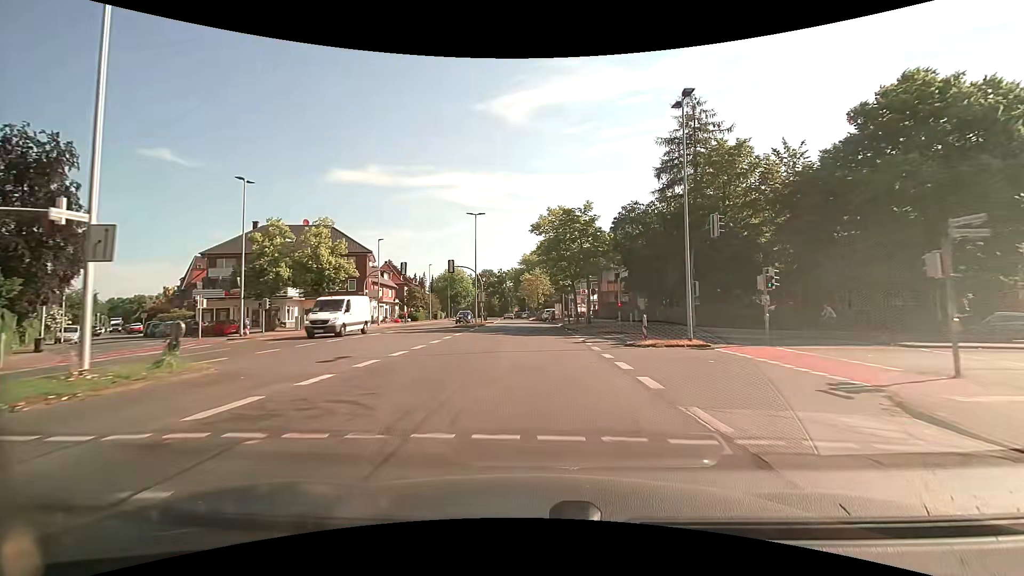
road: tertiary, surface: asphalt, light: Day
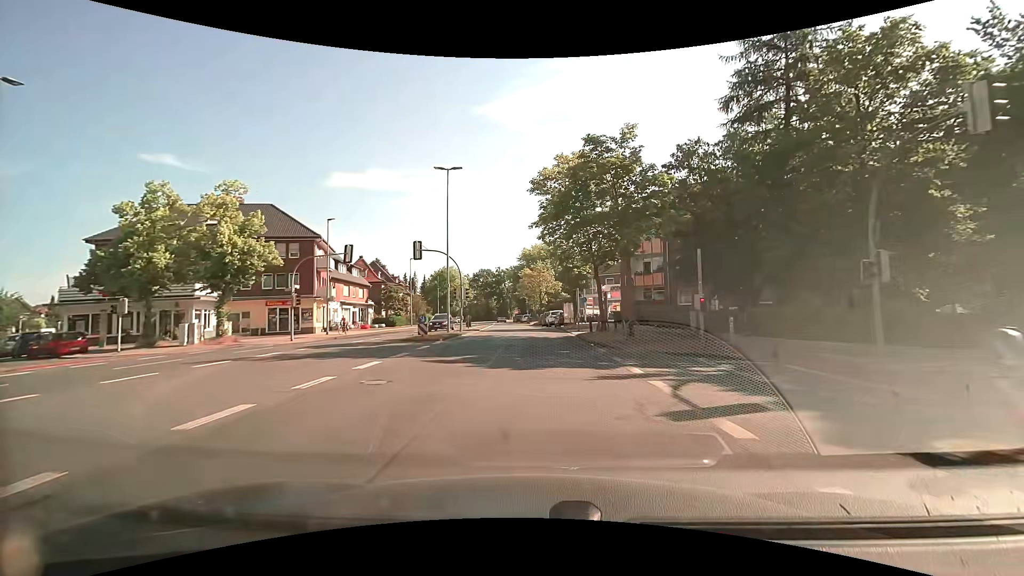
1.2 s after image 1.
(-0.1, +15.4) m; 0°
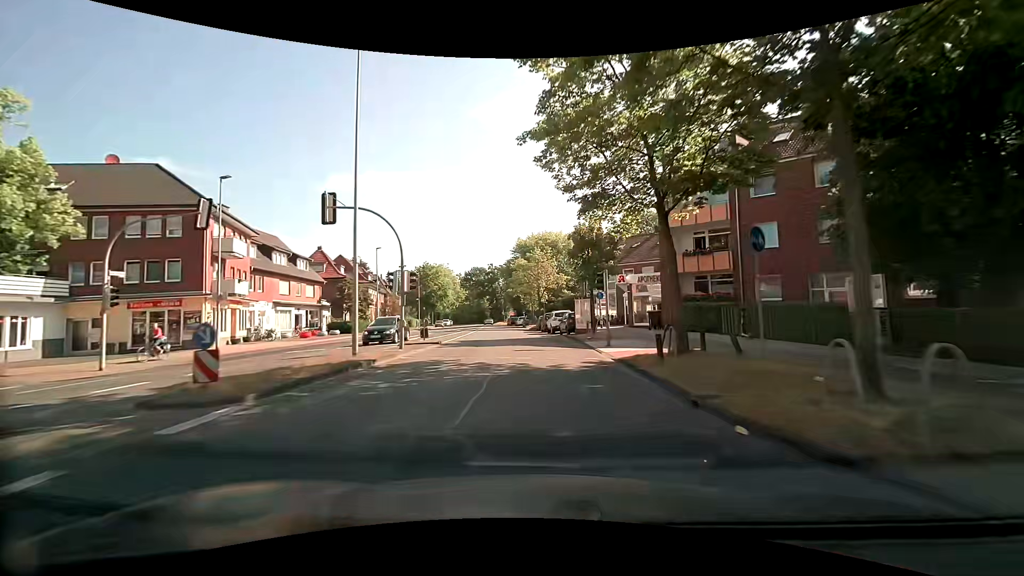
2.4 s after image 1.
(0.0, +15.3) m; 0°
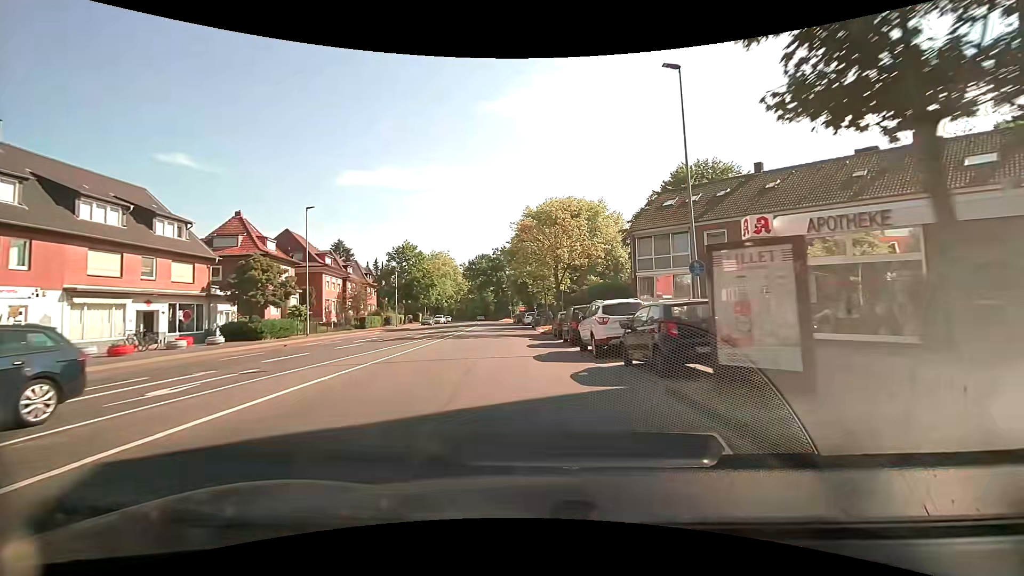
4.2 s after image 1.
(0.0, +22.1) m; -1°
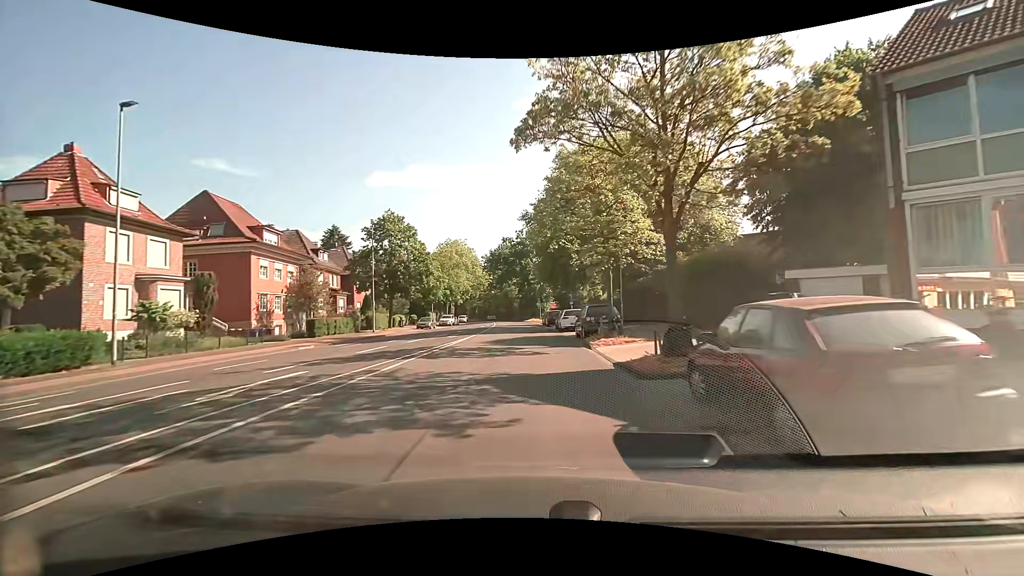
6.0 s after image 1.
(-0.6, +21.7) m; -3°
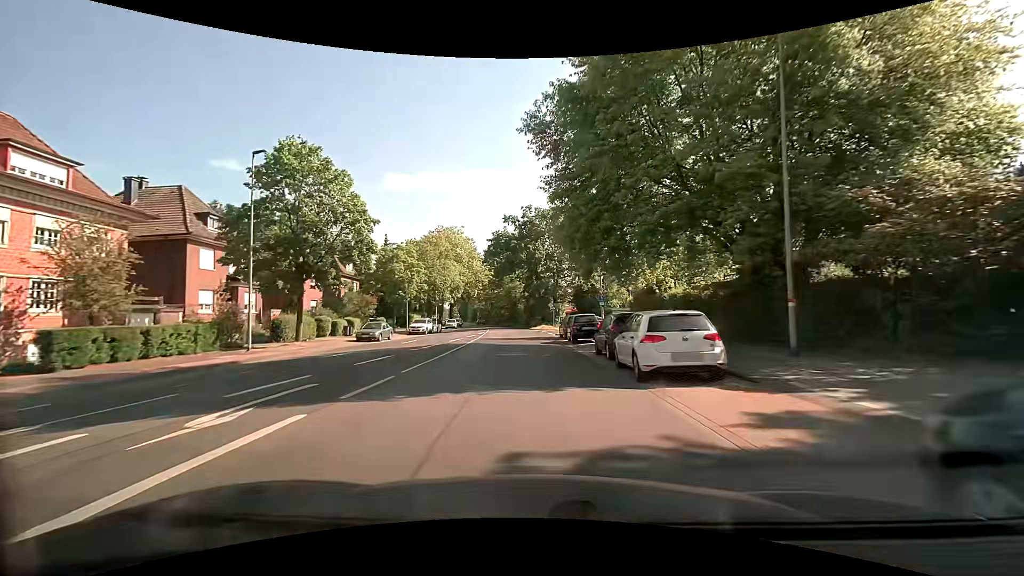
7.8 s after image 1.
(-0.3, +22.2) m; -1°
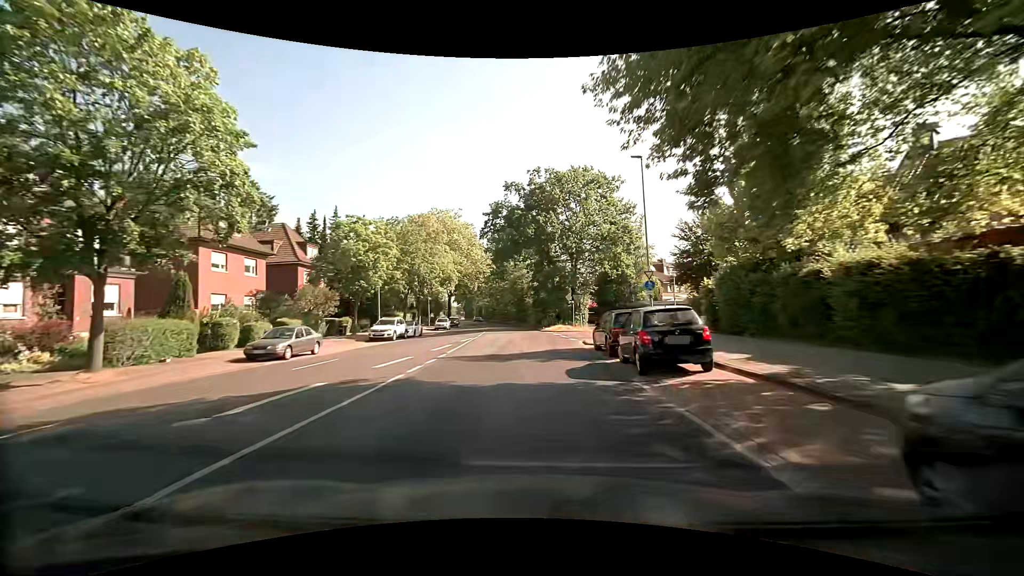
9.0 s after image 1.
(-0.2, +15.0) m; -2°
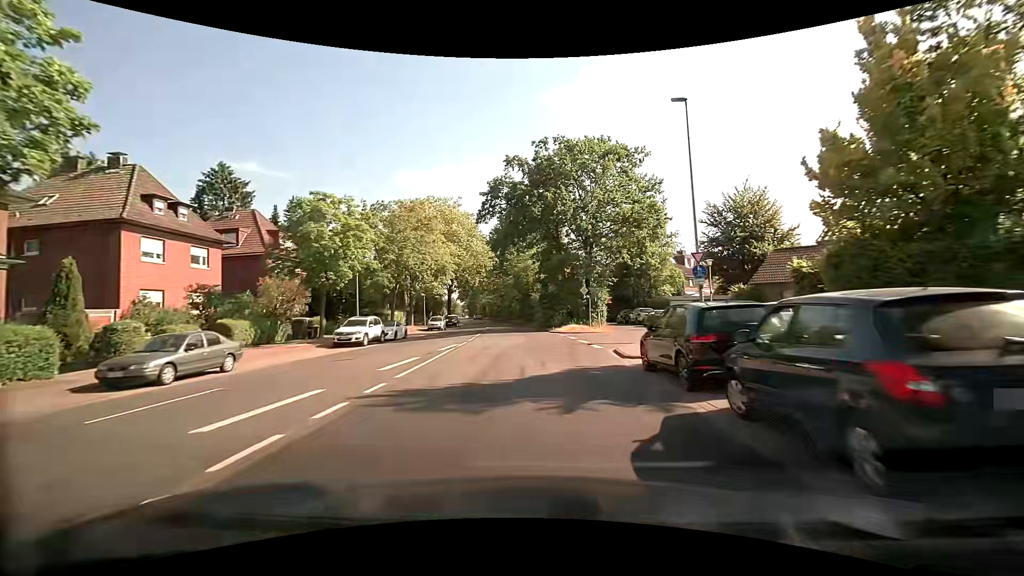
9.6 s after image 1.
(0.0, +7.5) m; -1°
(0, +10) (0, +20) (-1, +30) (-1, +40) (-2, +50) (-3, +60) (-4, +70) (-6, +80) (-7, +90) (-8, +100) m
